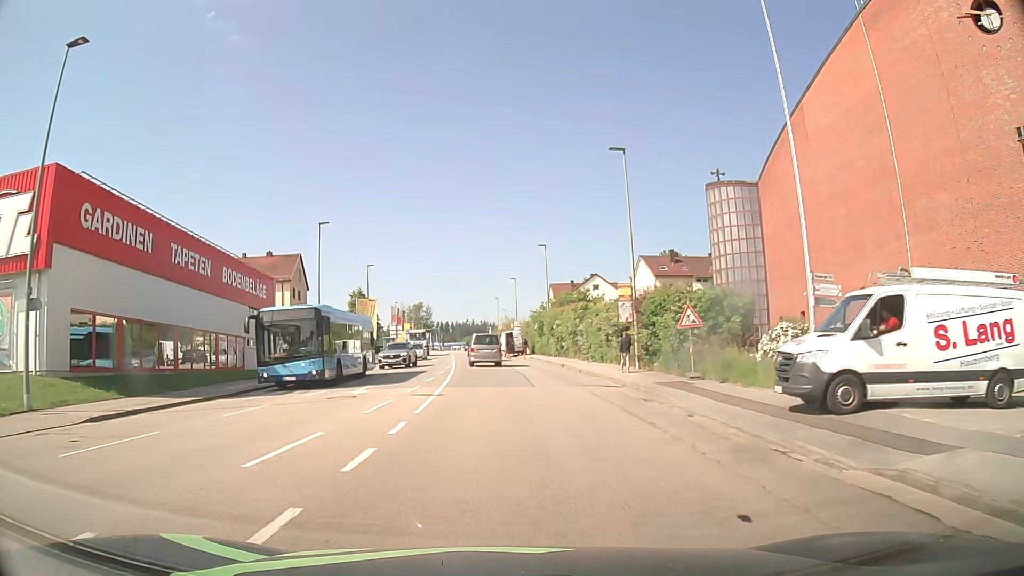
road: tertiary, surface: asphalt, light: Day
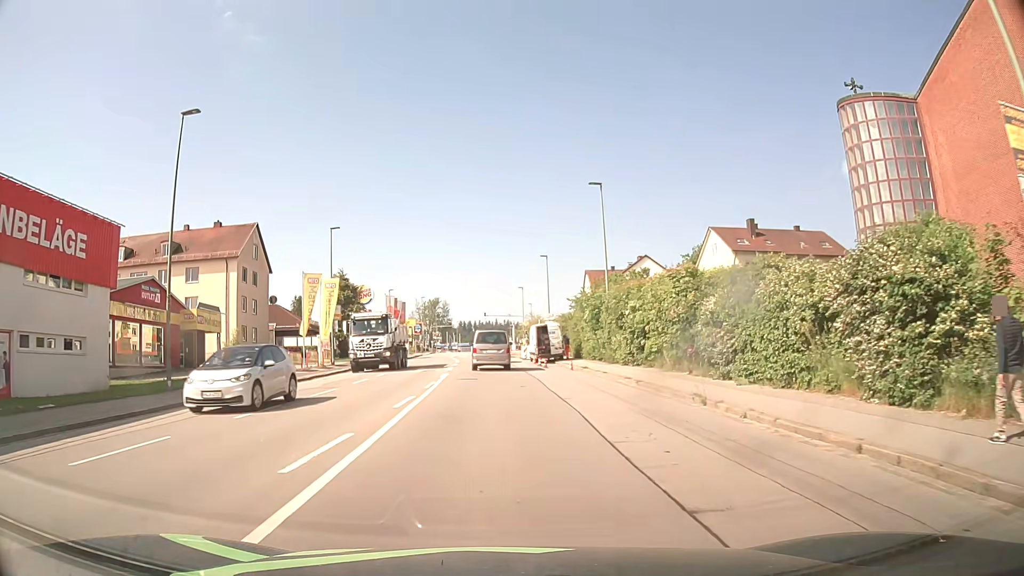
(-0.5, +24.5) m; -2°
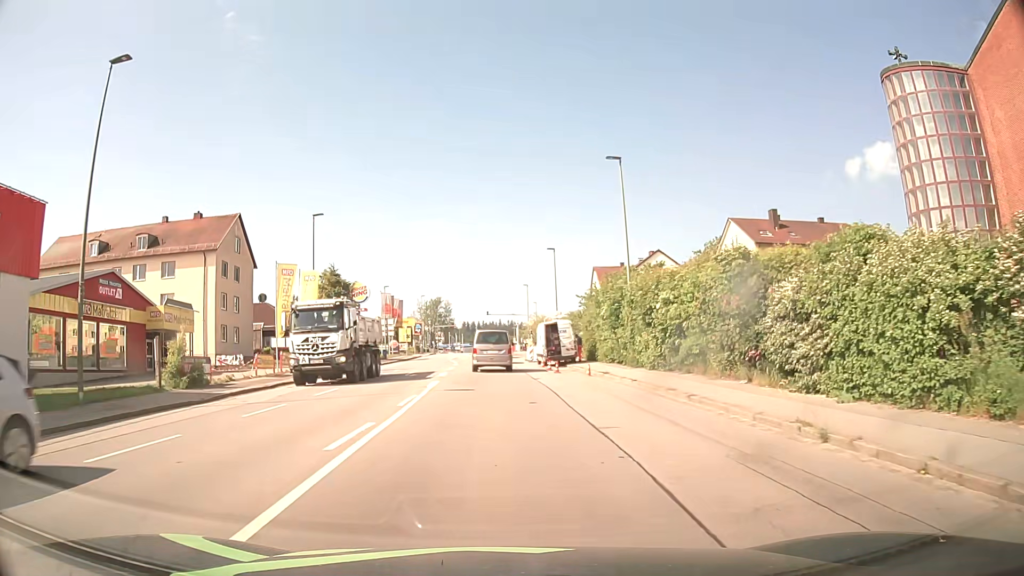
(0.0, +5.7) m; 0°
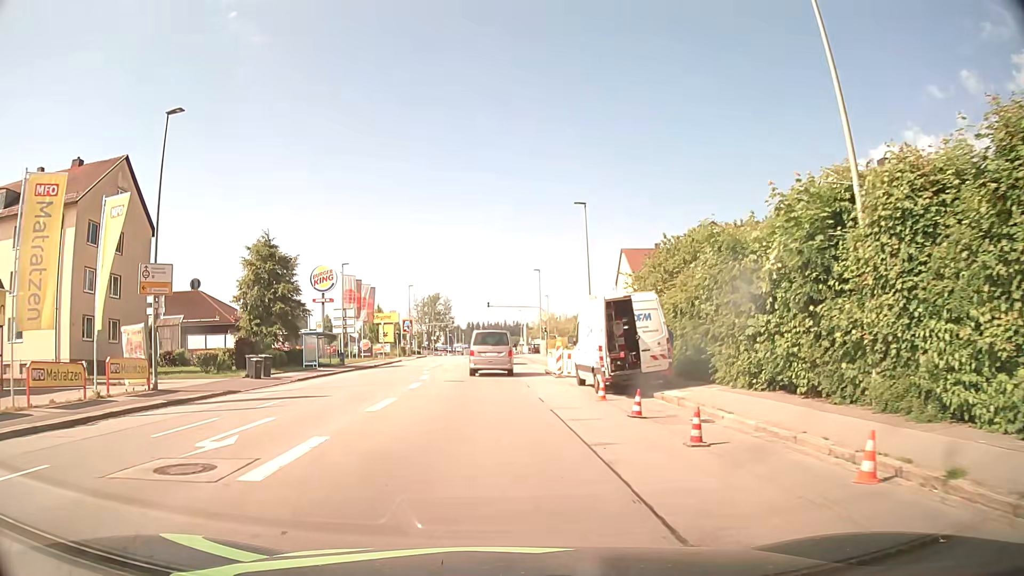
(0.0, +22.0) m; 0°
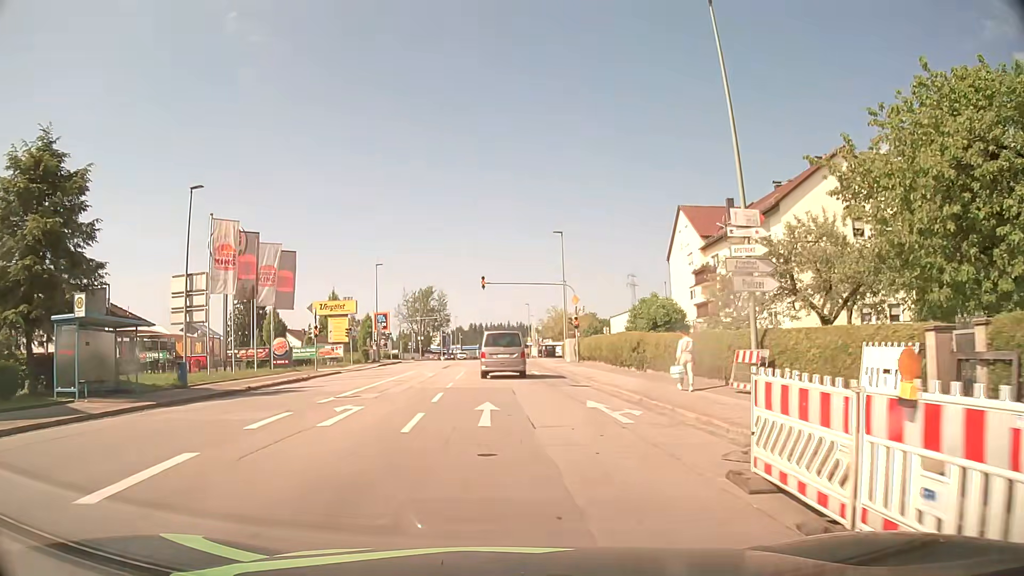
(-0.4, +28.3) m; -1°
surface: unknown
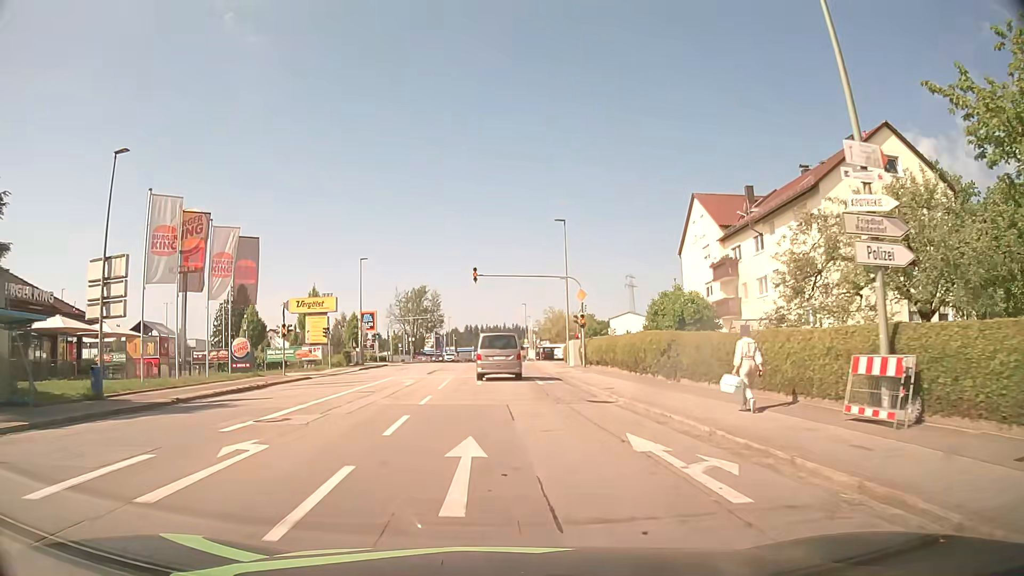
(0.0, +6.0) m; 0°
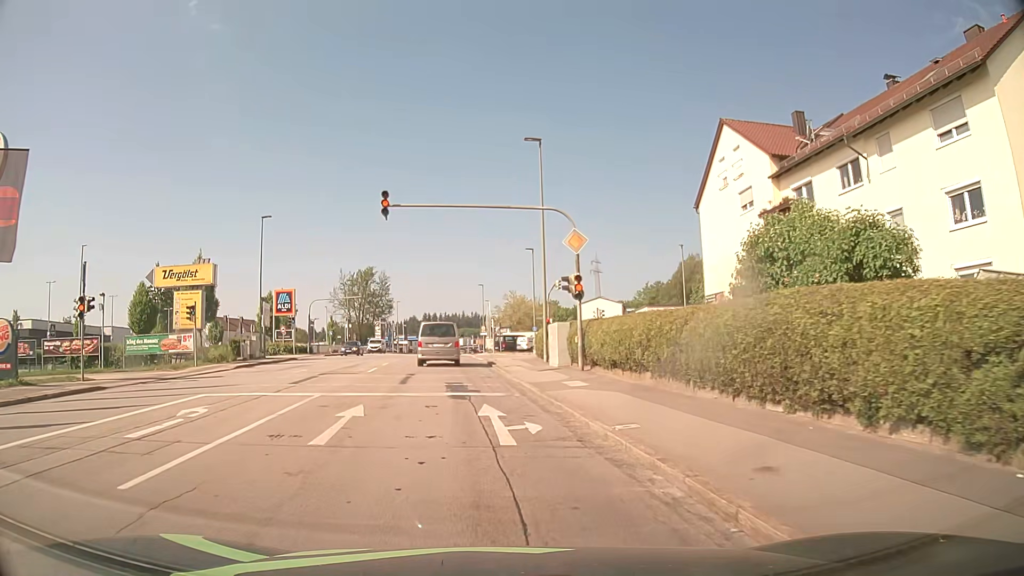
(+0.7, +16.9) m; +4°
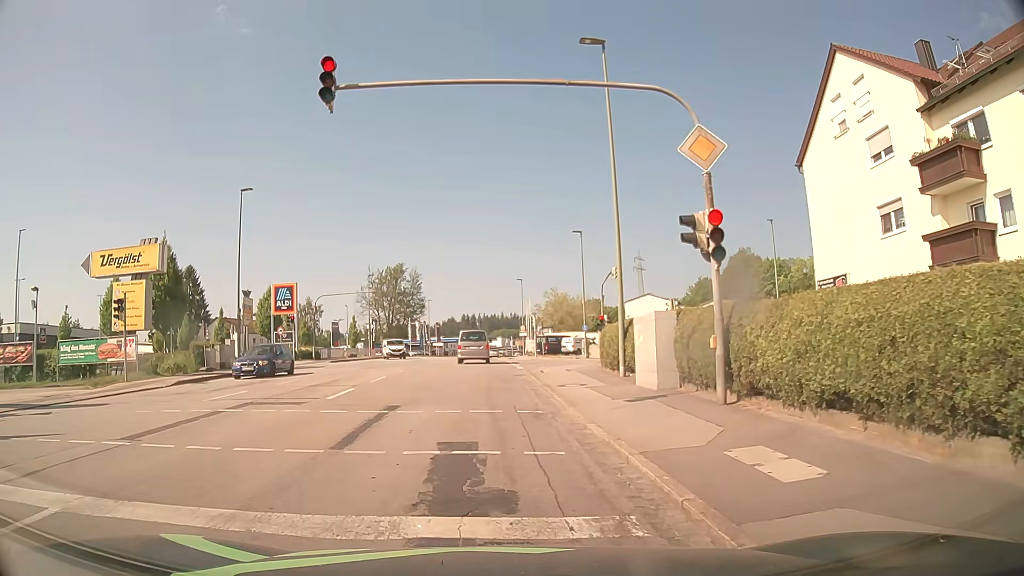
(-0.3, +10.4) m; -4°
